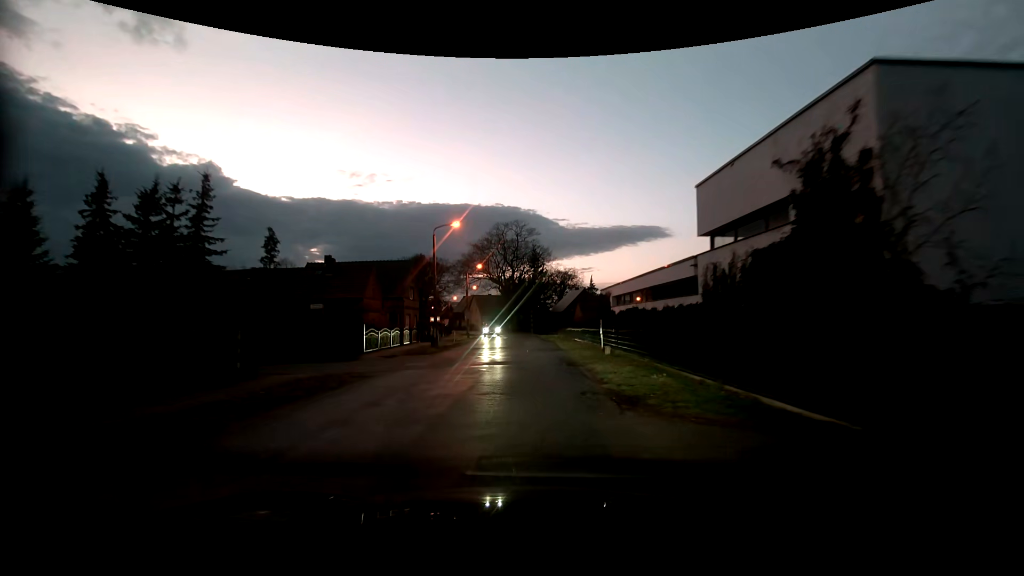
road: tertiary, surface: asphalt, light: Dusk
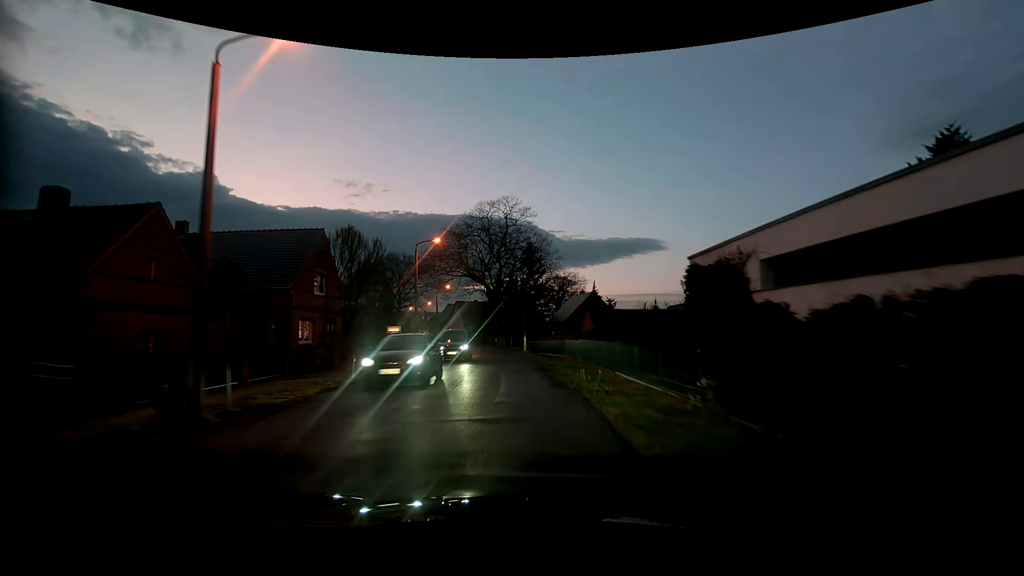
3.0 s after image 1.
(+0.1, +20.4) m; -1°
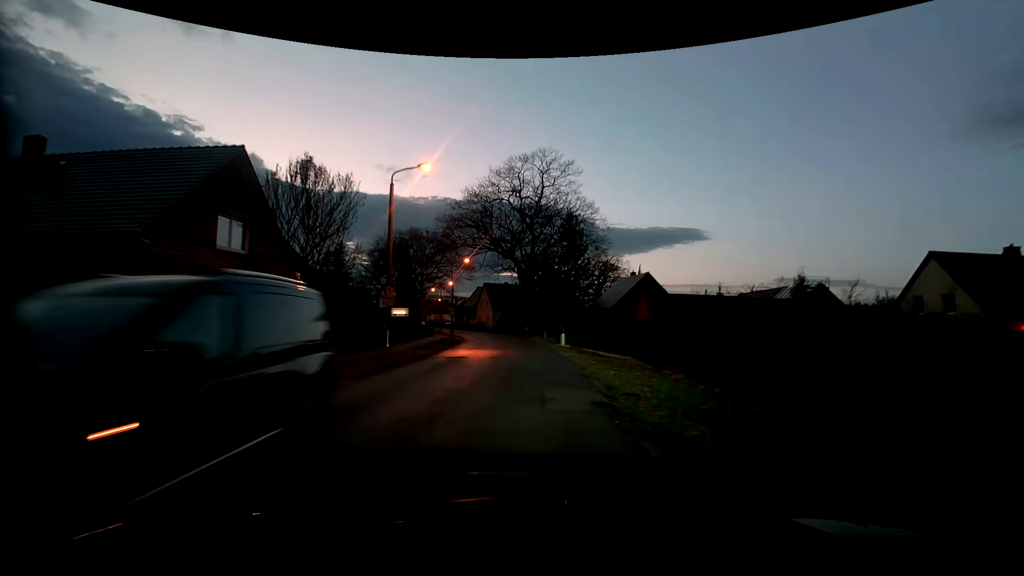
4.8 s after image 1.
(0.0, +12.0) m; -1°
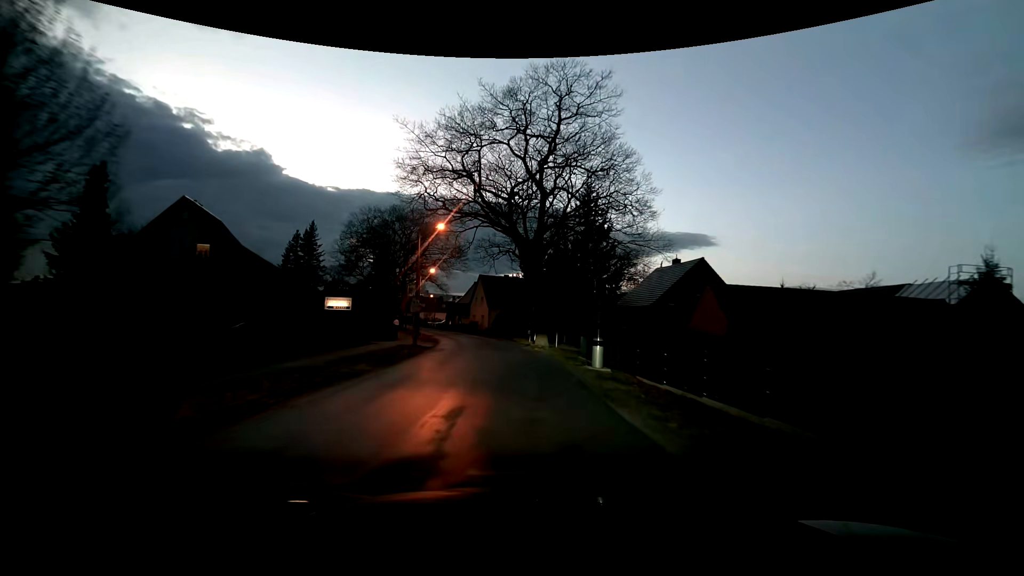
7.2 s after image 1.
(-0.5, +16.1) m; -2°
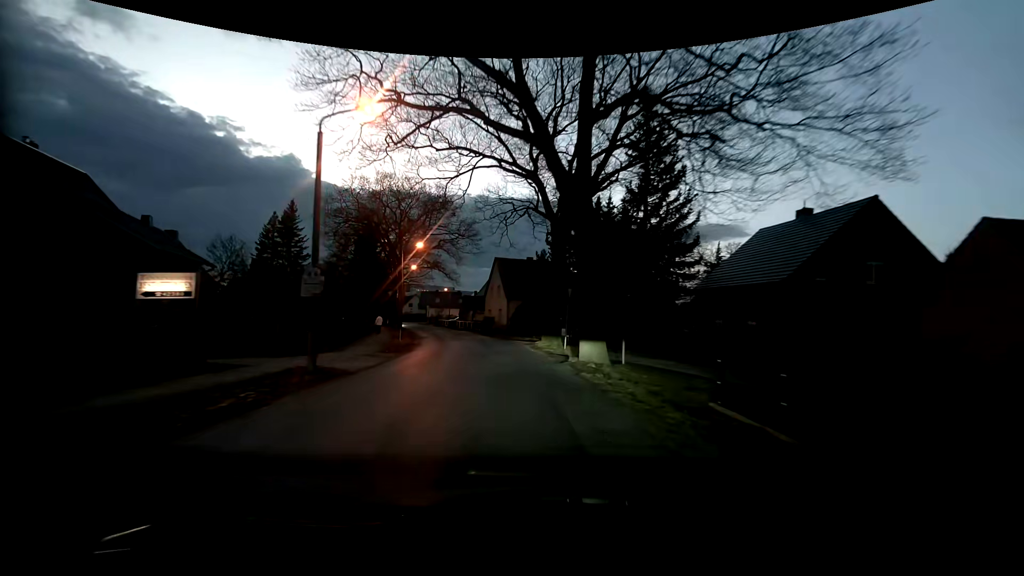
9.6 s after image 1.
(-0.3, +16.9) m; -3°
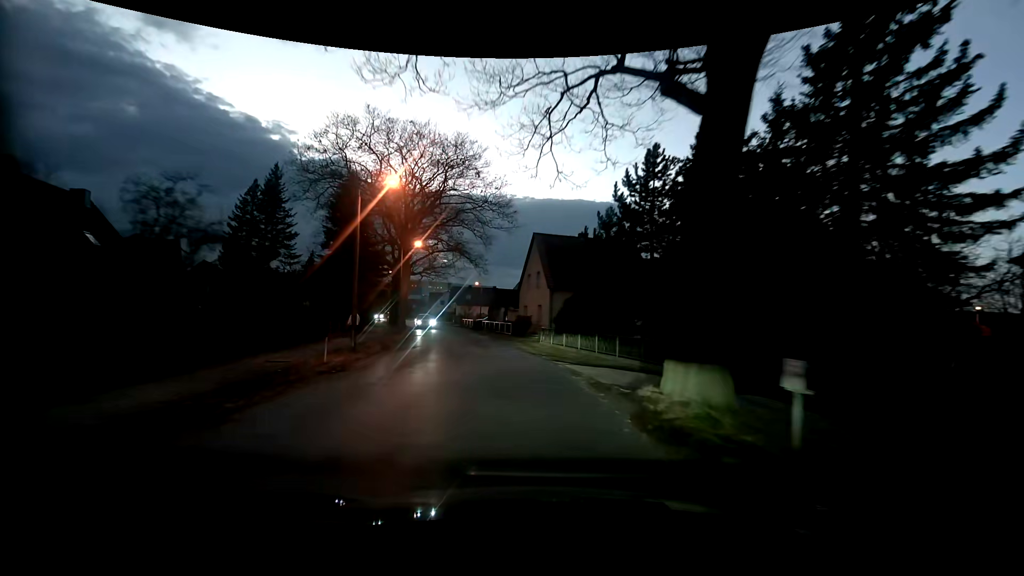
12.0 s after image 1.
(-1.0, +17.3) m; -4°
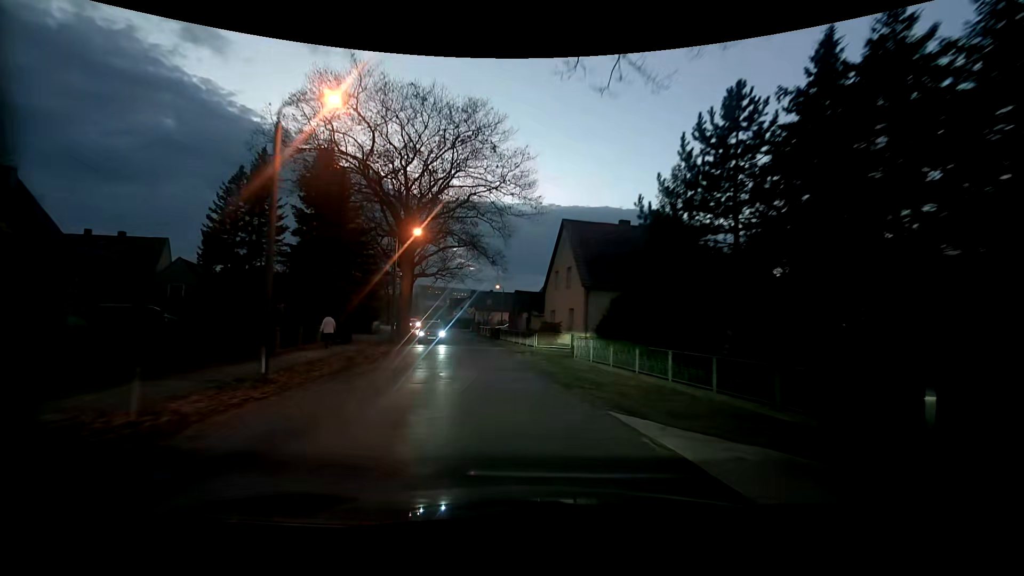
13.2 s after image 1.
(-0.4, +8.5) m; -4°
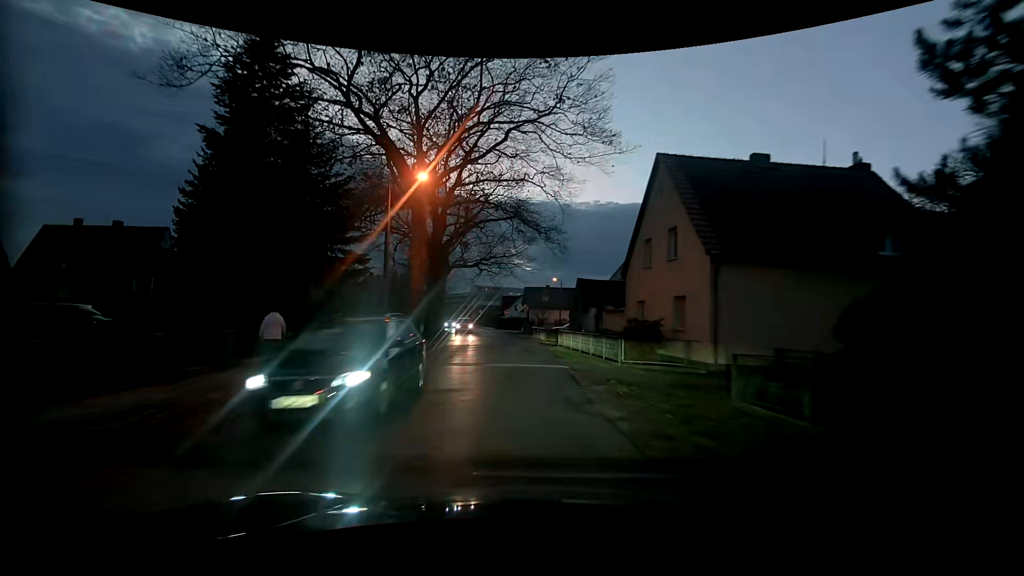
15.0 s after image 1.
(-0.7, +12.5) m; -6°
(-1, +10) (-1, +20) (-2, +30) (-3, +40) (-5, +50) (-7, +59) (-9, +69) (-12, +79) (-14, +89) (-16, +98) m
